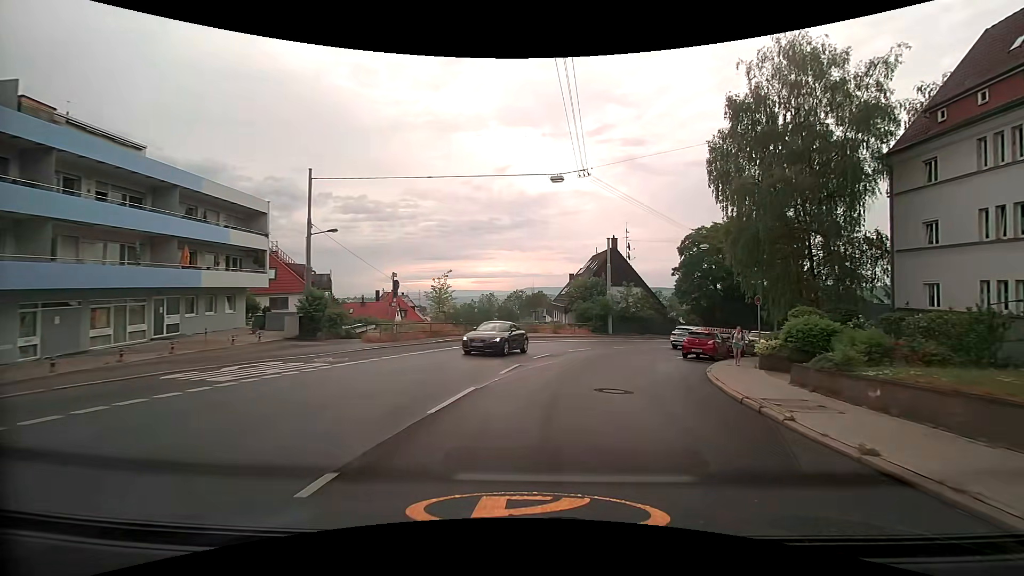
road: secondary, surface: asphalt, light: Day
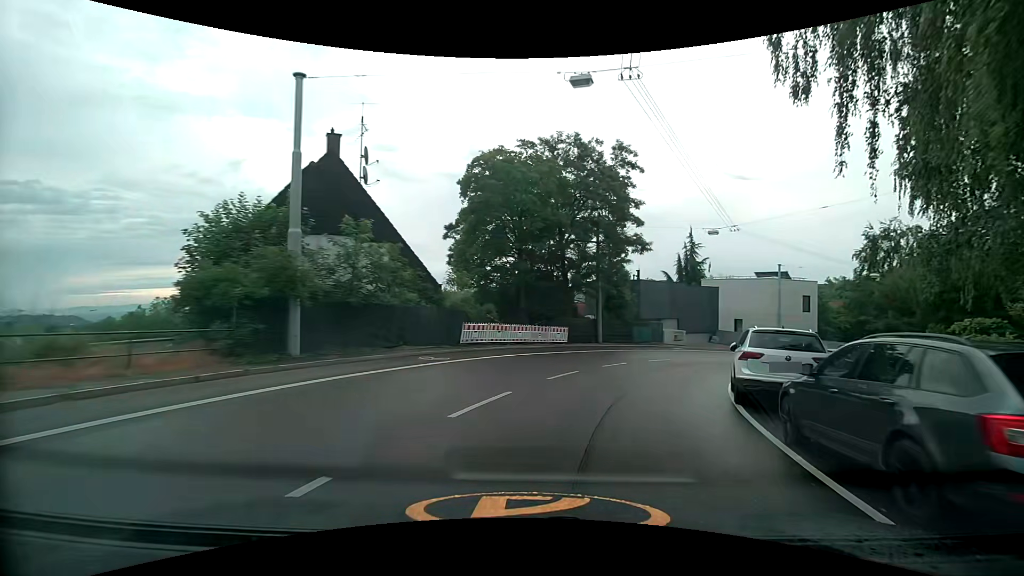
(+5.7, +28.4) m; +28°
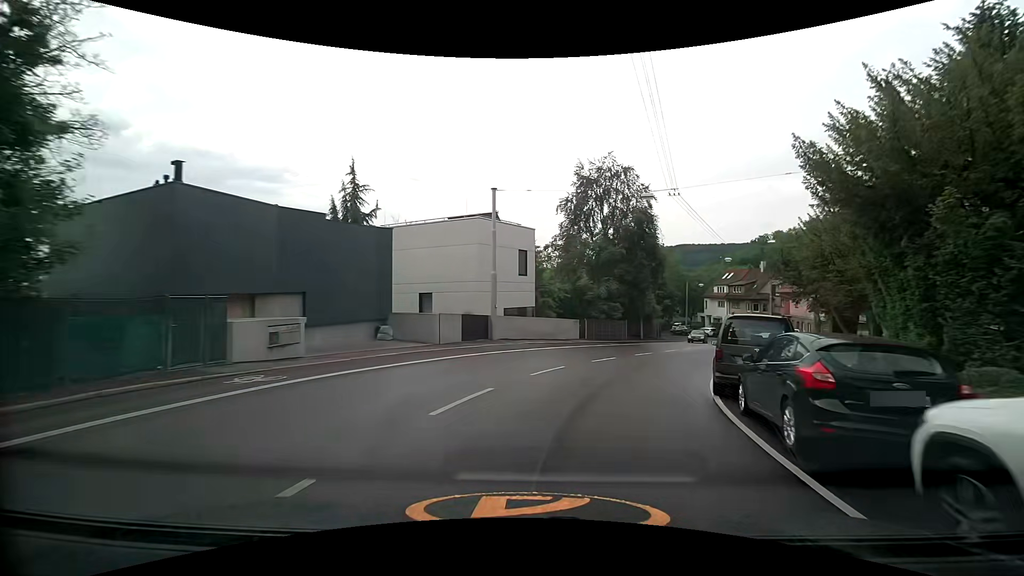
(+9.3, +27.0) m; +36°
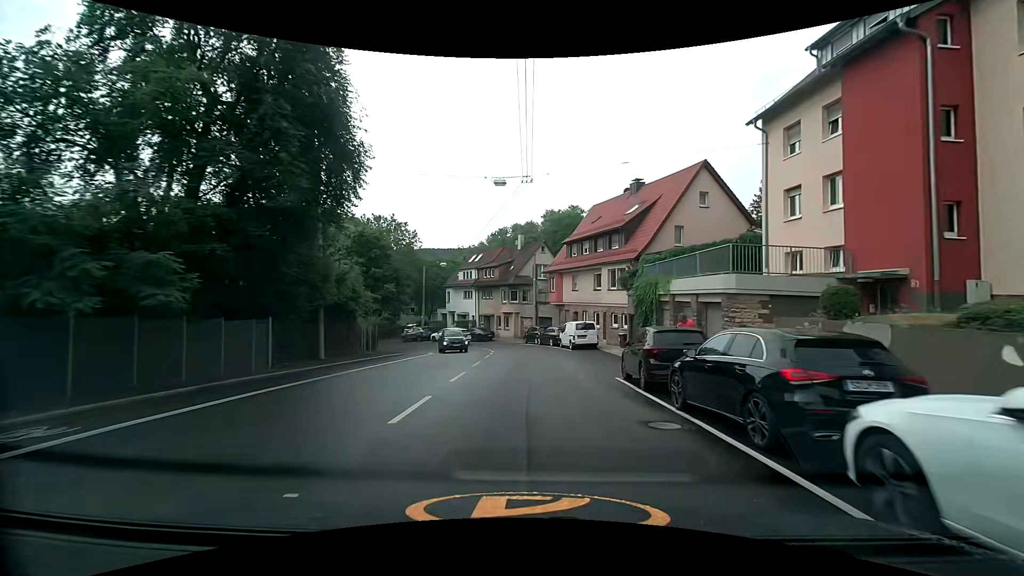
(+8.0, +27.9) m; +28°
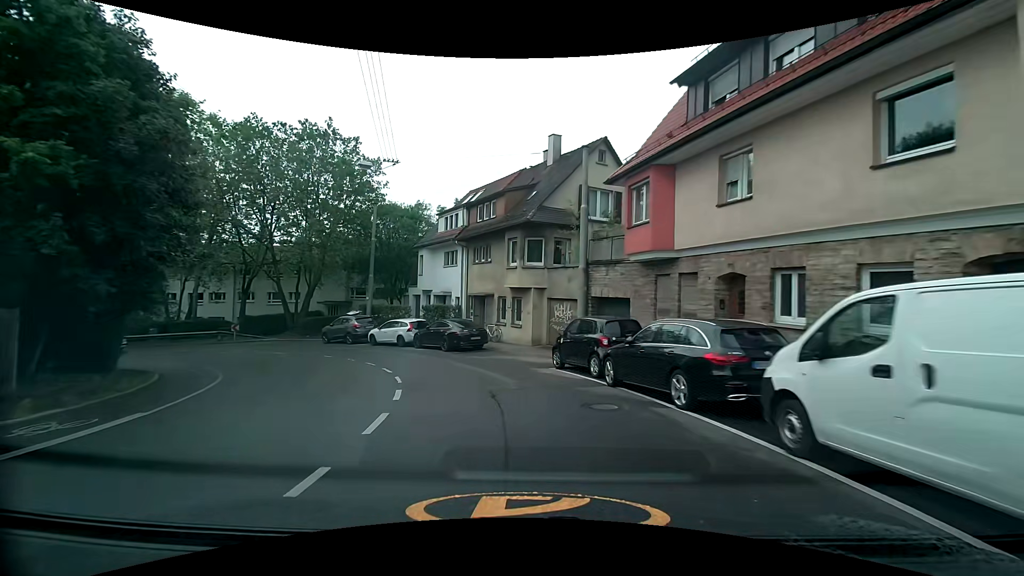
(+0.2, +29.6) m; -3°
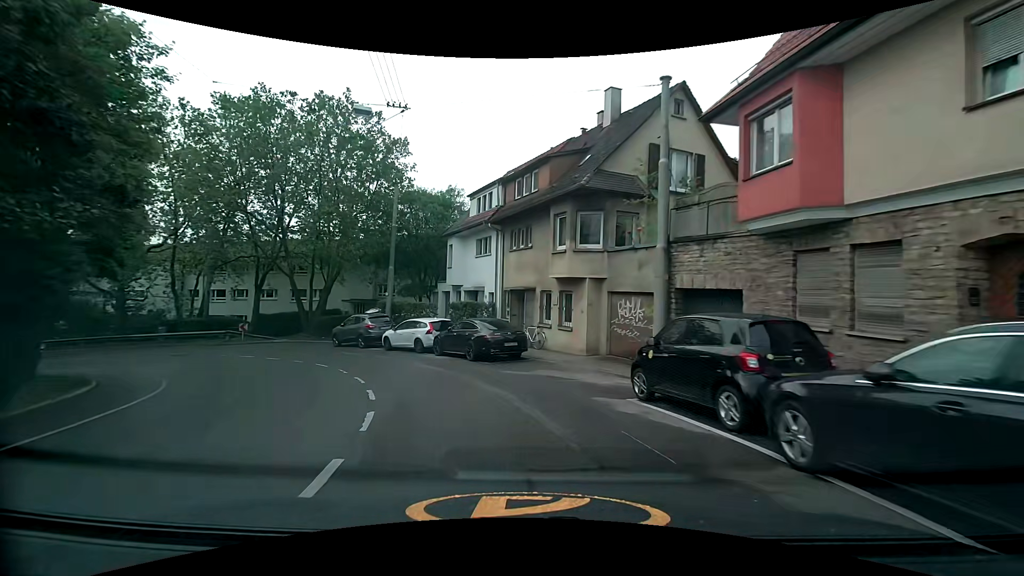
(-0.2, +5.8) m; -4°
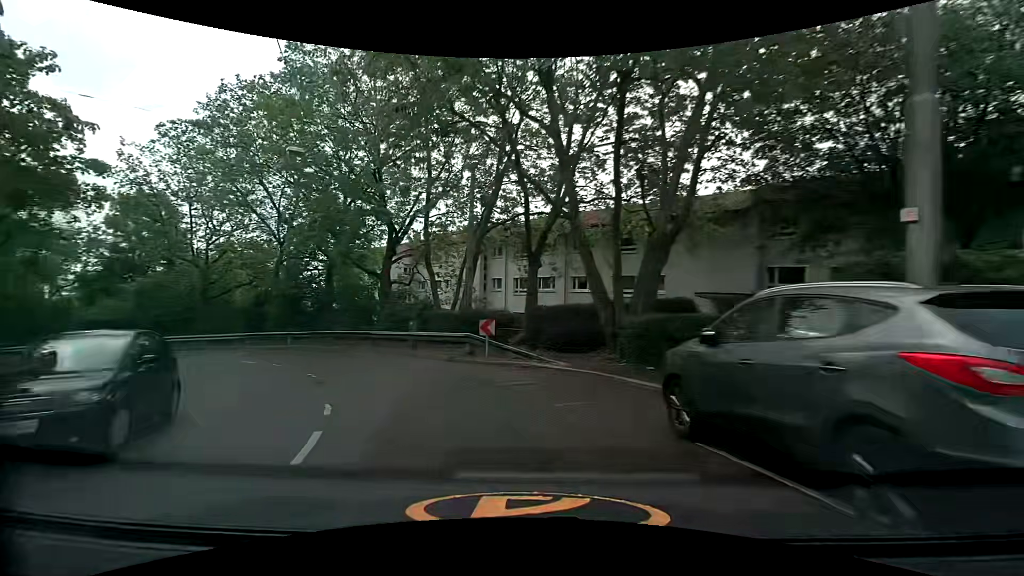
(-7.1, +21.3) m; -39°
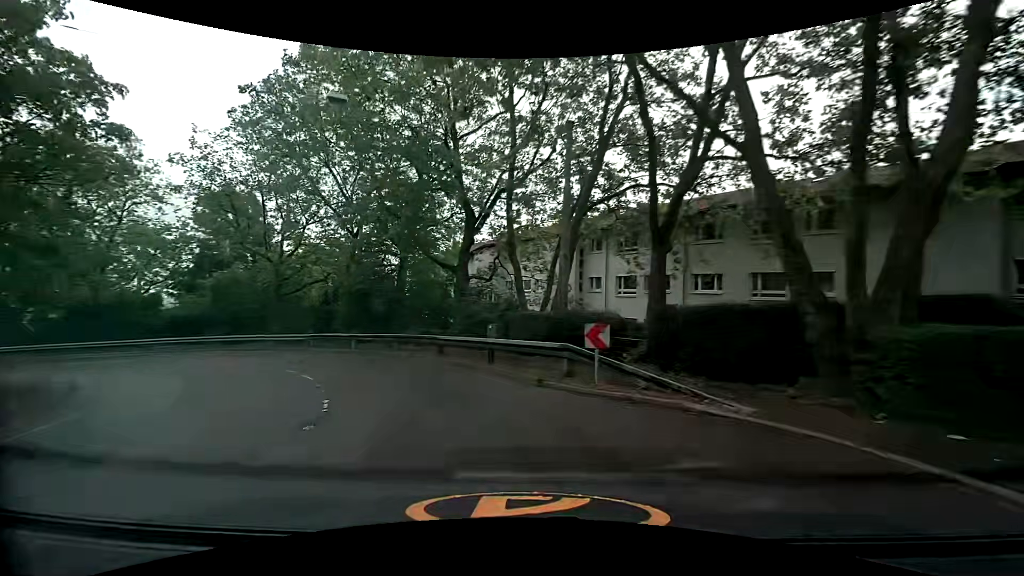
(-0.5, +5.8) m; -9°
(-2, +10) (-6, +19) (-13, +26) (-22, +30) (-32, +32) (-42, +30) (-51, +26) (-60, +22) (-69, +18) (-78, +13) m
